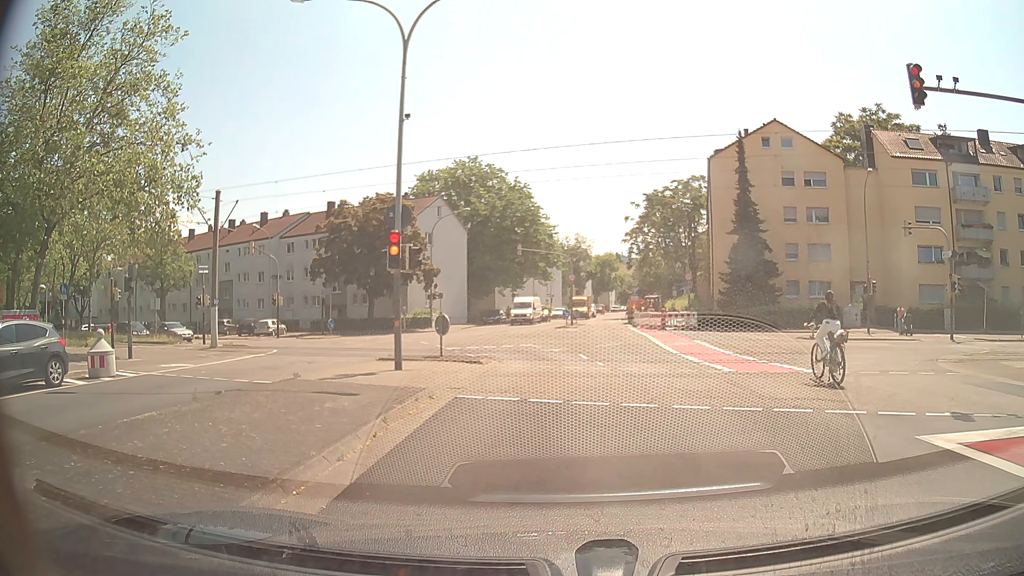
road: tertiary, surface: asphalt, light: Day
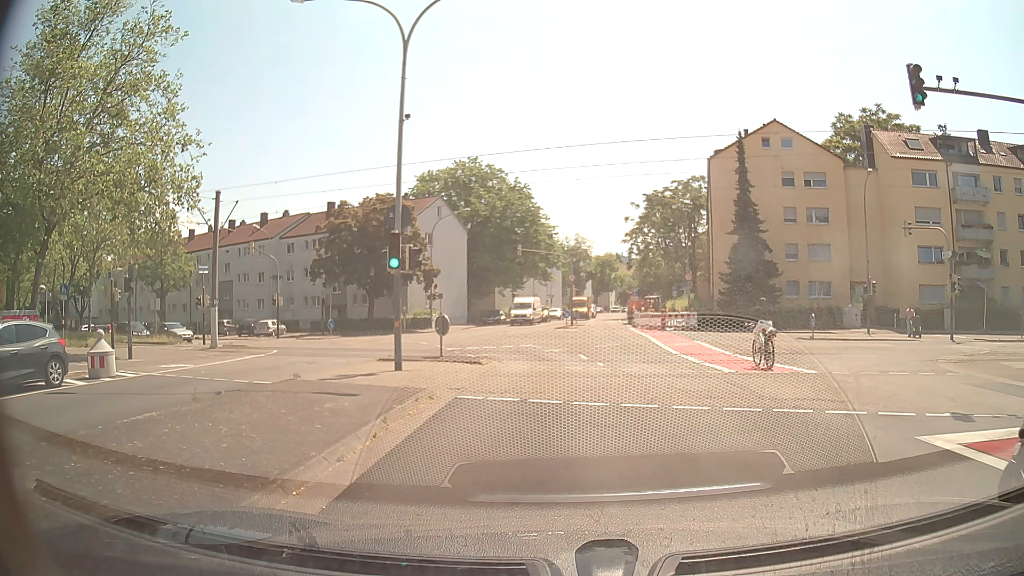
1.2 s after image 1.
(0.0, 0.0) m; 0°
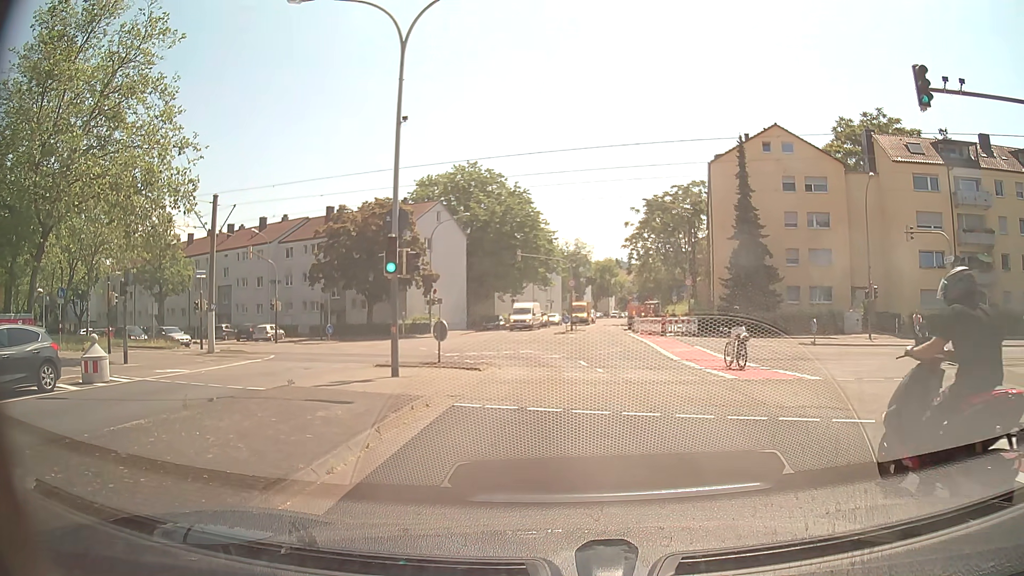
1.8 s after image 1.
(0.0, +0.3) m; 0°
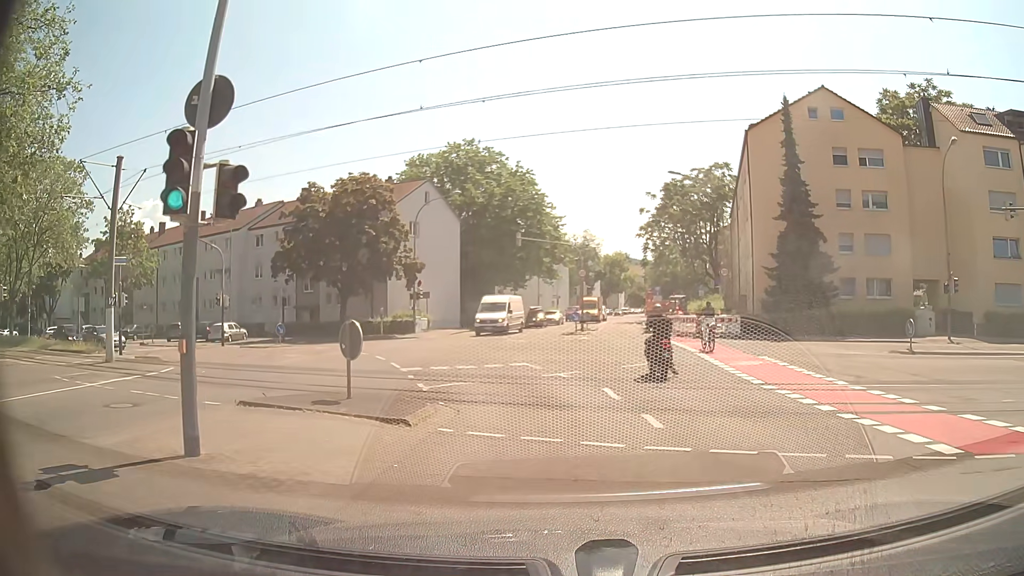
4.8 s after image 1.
(+0.2, +9.2) m; +1°
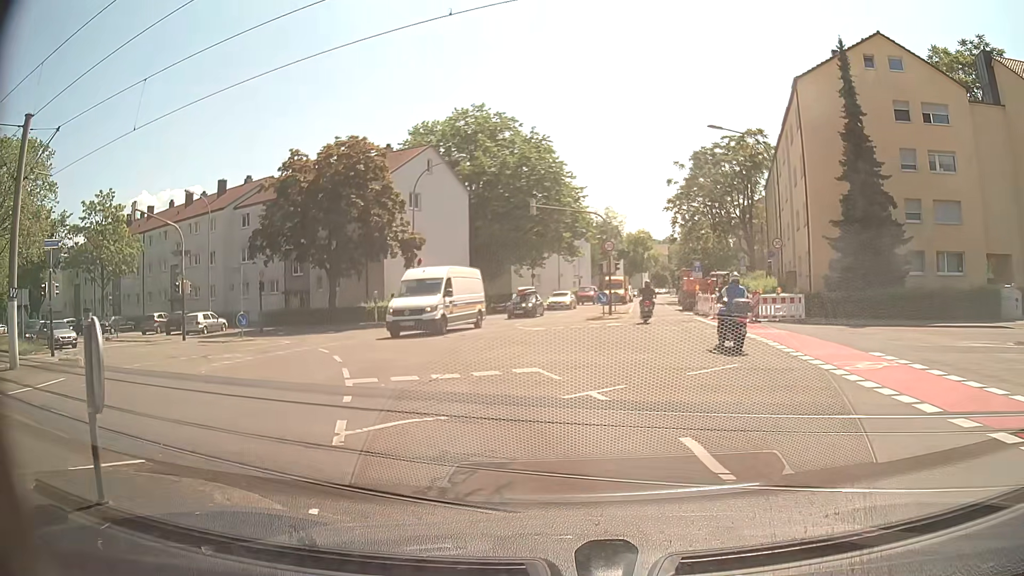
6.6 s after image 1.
(0.0, +6.5) m; -2°
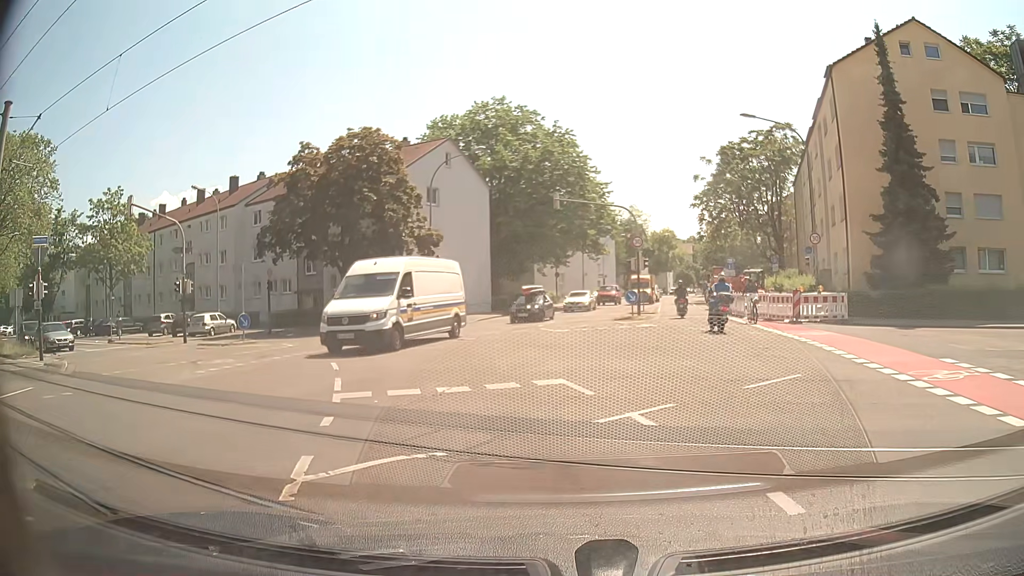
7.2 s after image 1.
(0.0, +2.1) m; -1°
